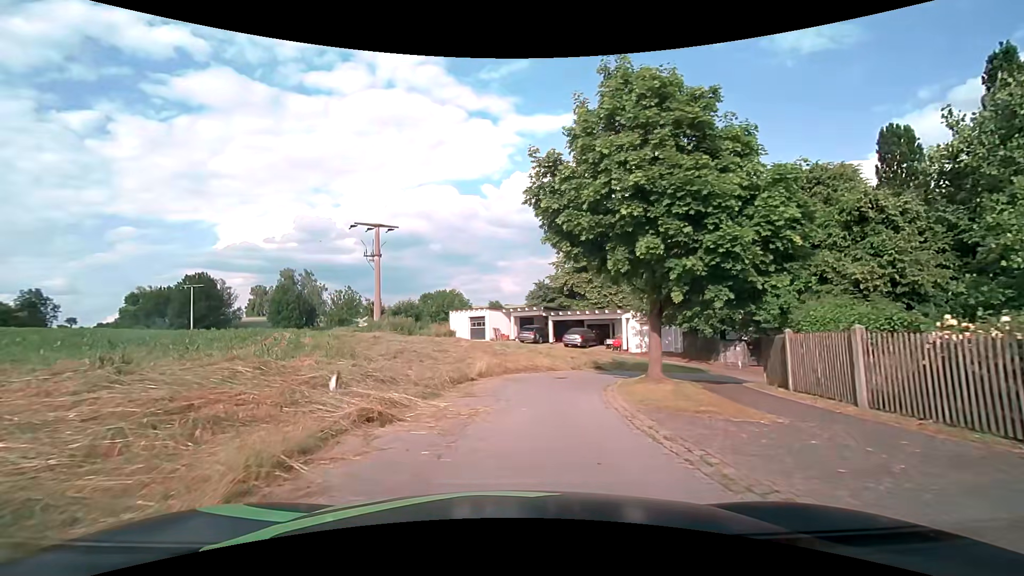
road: residential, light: Day
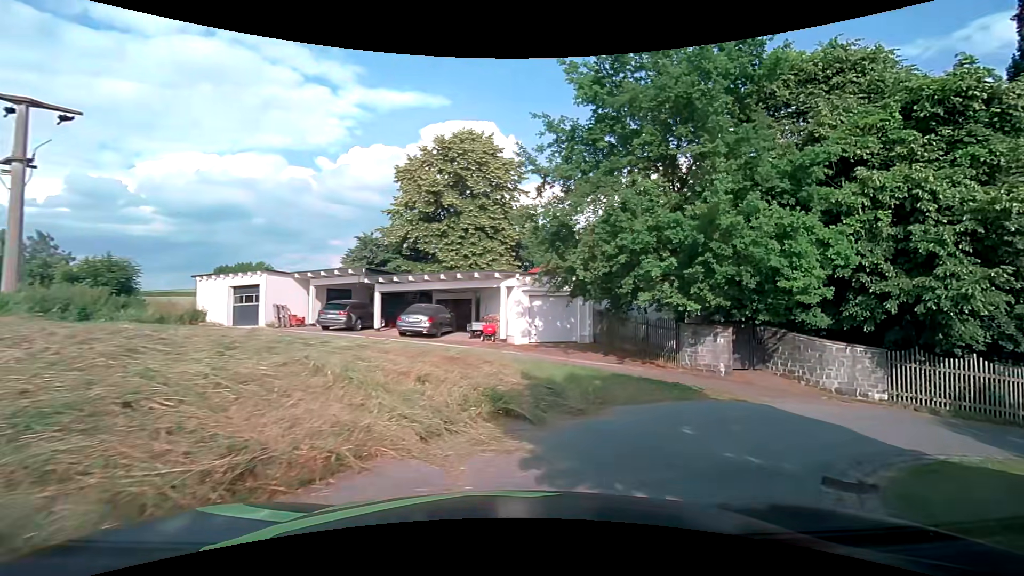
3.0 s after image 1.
(+0.9, +16.2) m; +16°
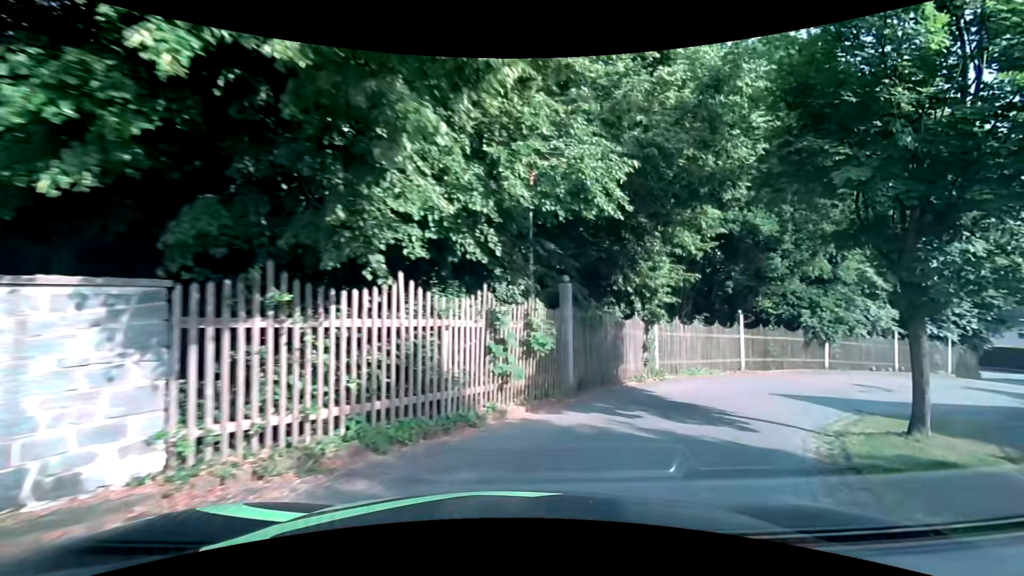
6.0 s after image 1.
(+7.4, +11.5) m; +66°
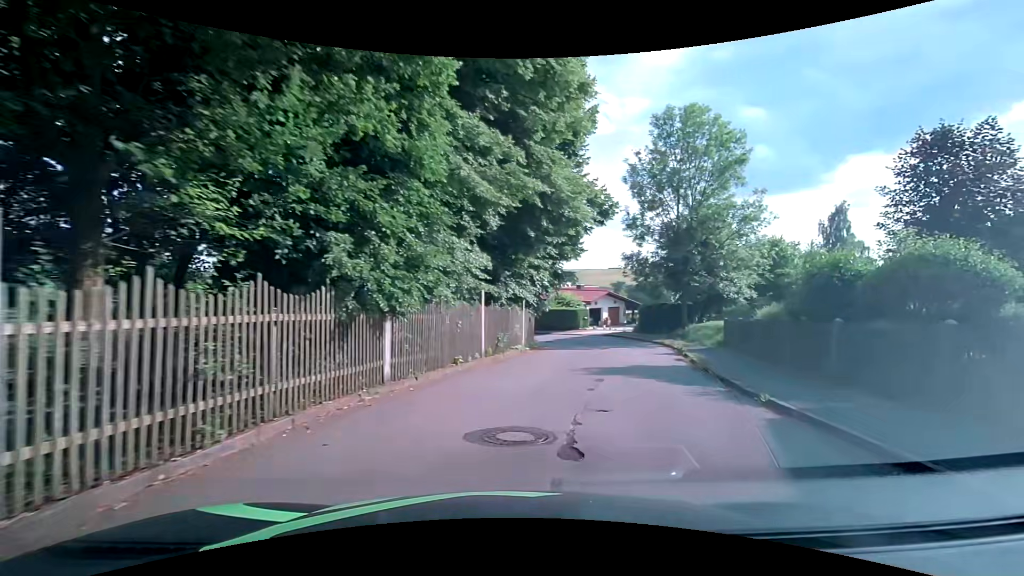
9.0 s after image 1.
(+6.7, +14.9) m; +45°
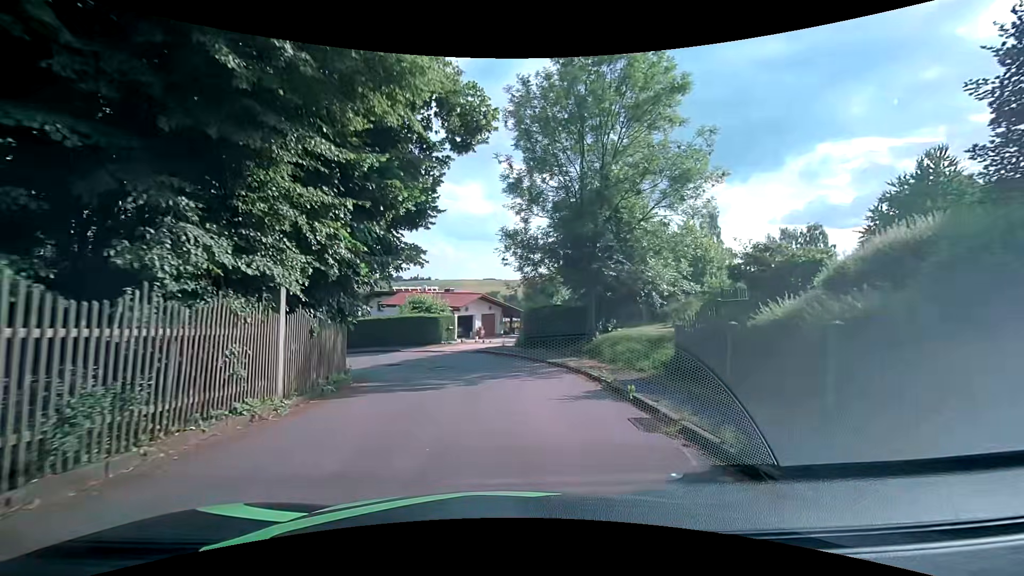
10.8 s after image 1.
(+2.2, +11.2) m; +16°
